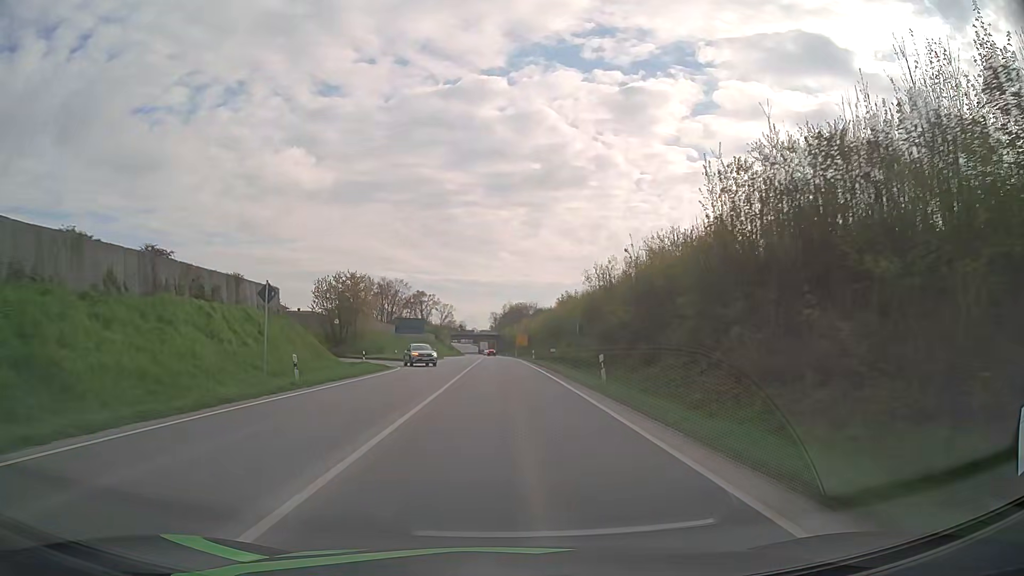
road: primary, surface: asphalt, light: Day
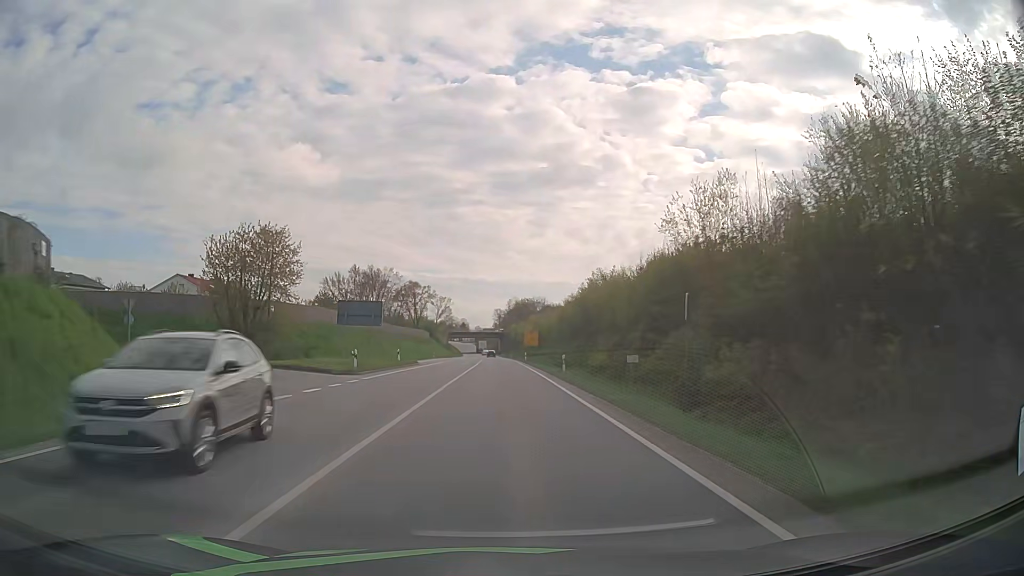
(-0.2, +28.0) m; -1°
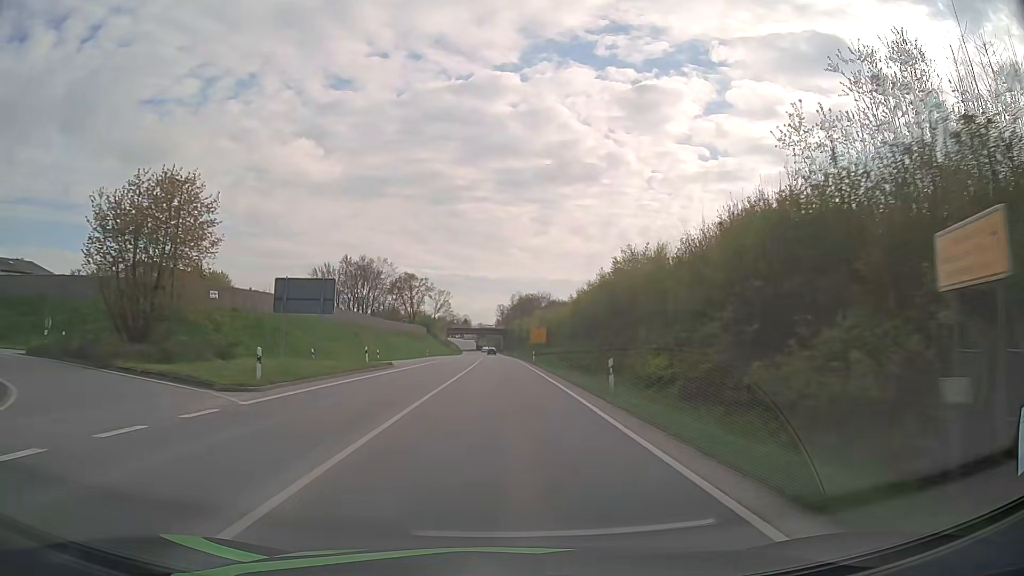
(0.0, +14.1) m; 0°
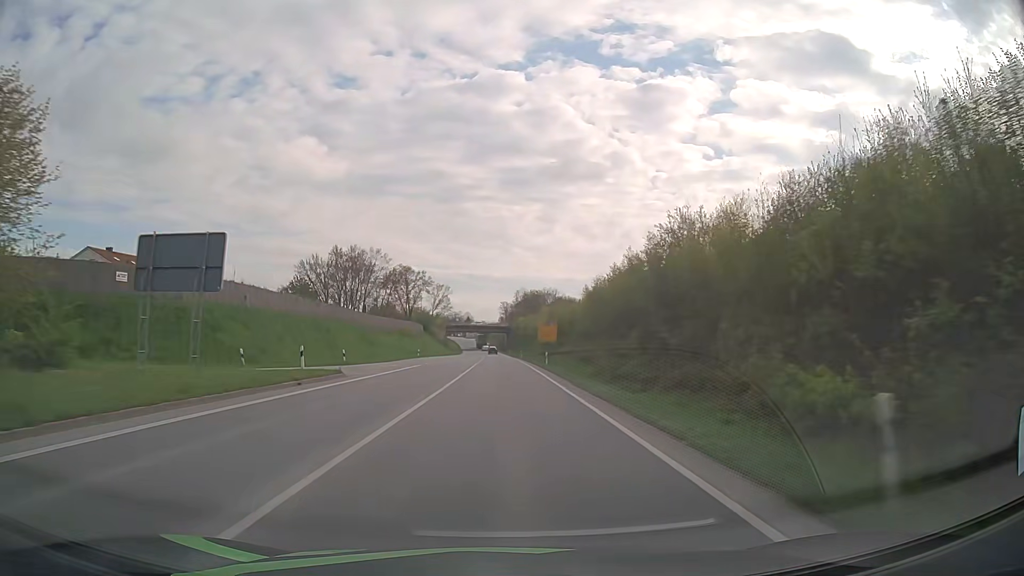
(0.0, +14.1) m; 0°
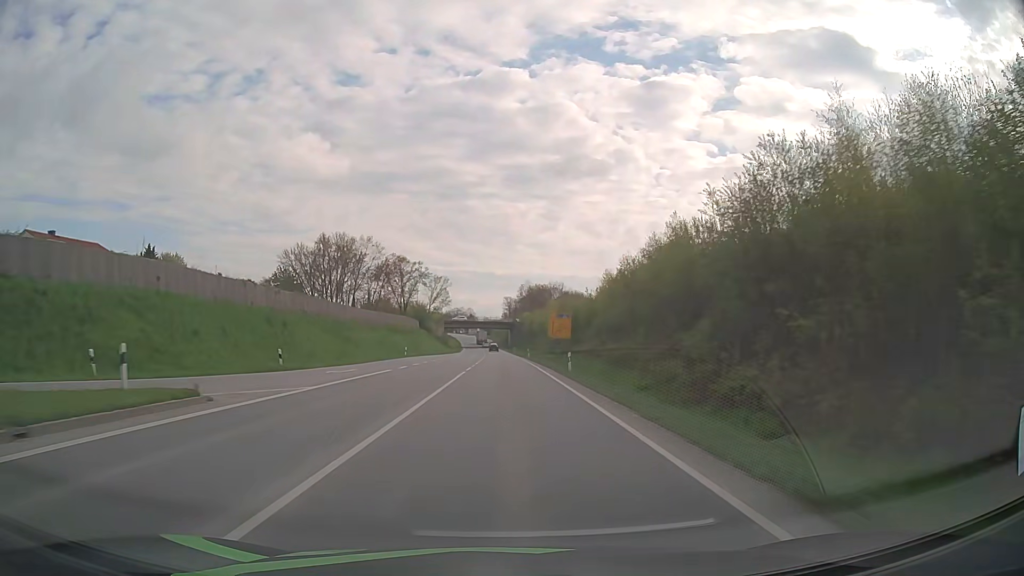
(0.0, +14.2) m; 0°
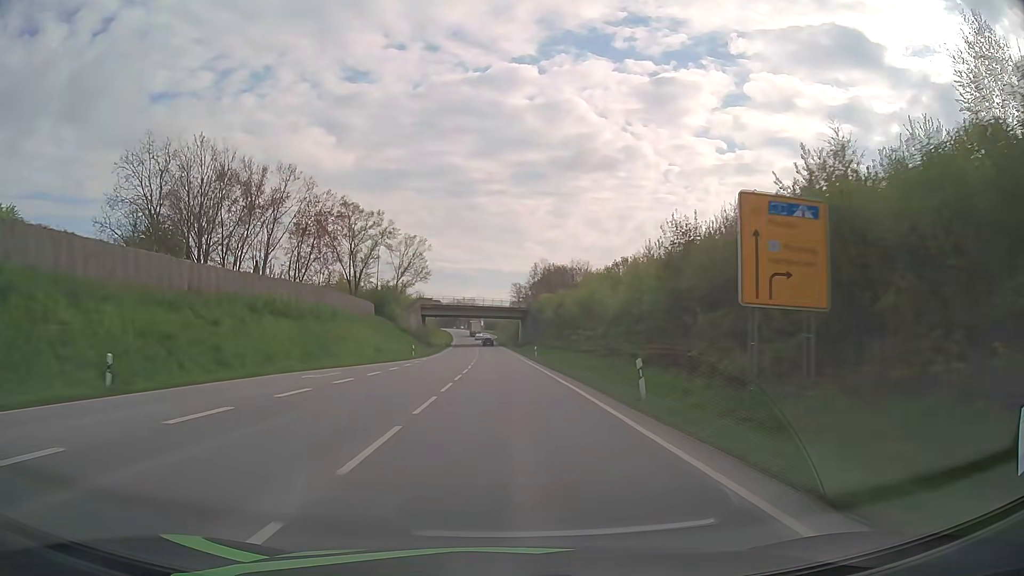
(-0.6, +57.4) m; -1°
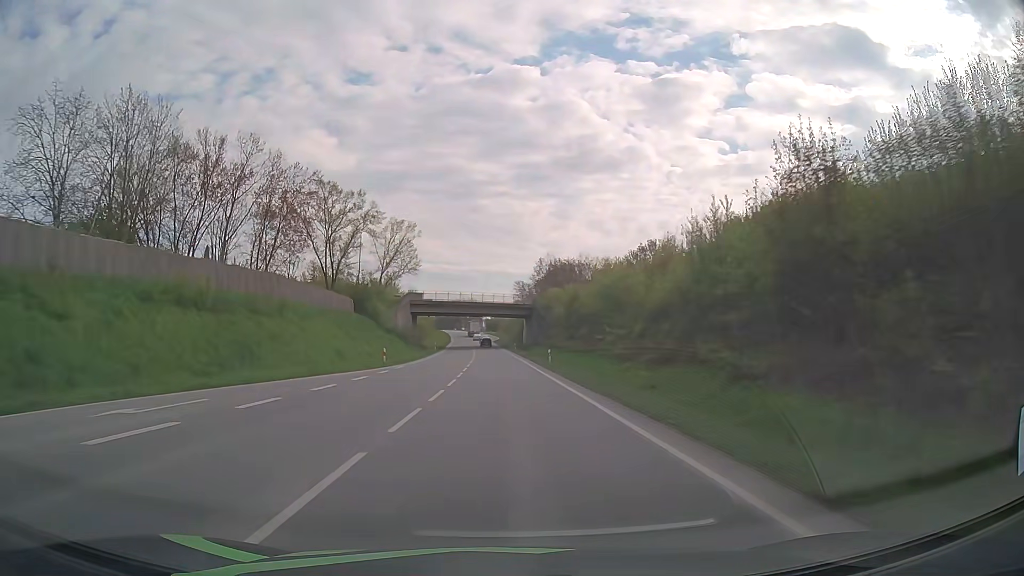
(0.0, +14.5) m; 0°
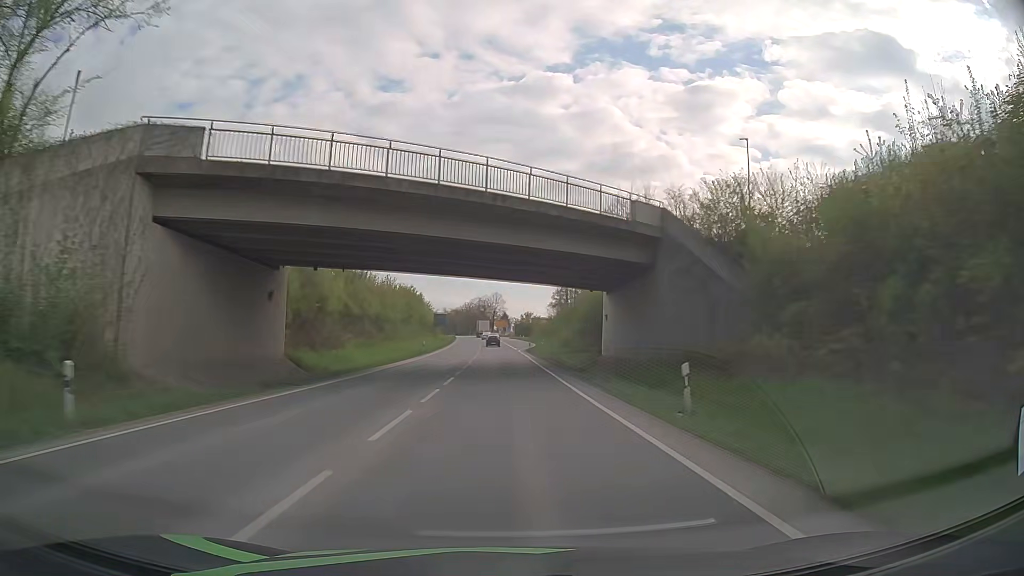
(-1.4, +72.9) m; -3°
(0, +10) (0, +20) (0, +30) (0, +40) (0, +50) (-1, +60) (-1, +70) (-1, +80) (-2, +90) (-2, +100) m
